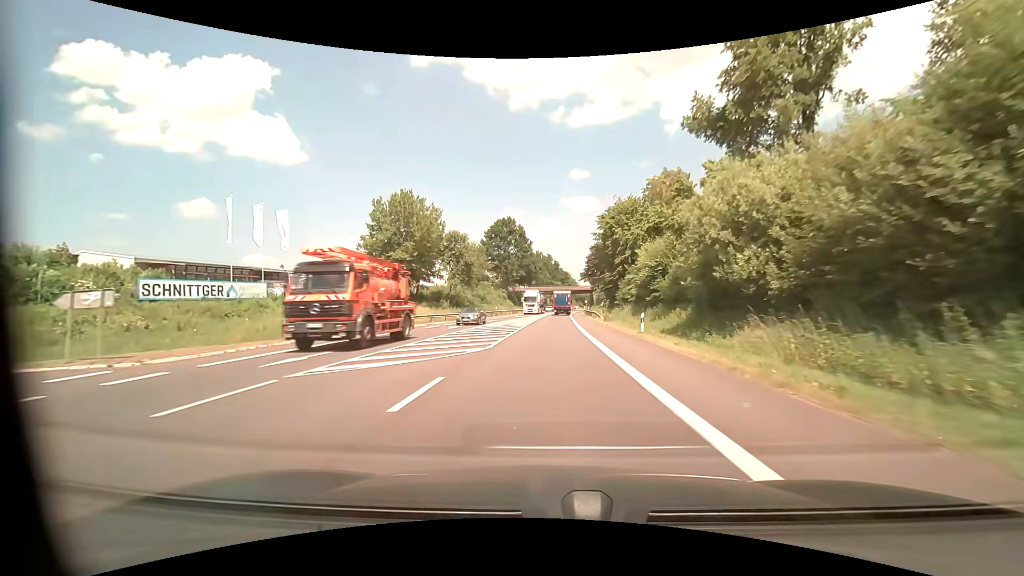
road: primary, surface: asphalt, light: Day
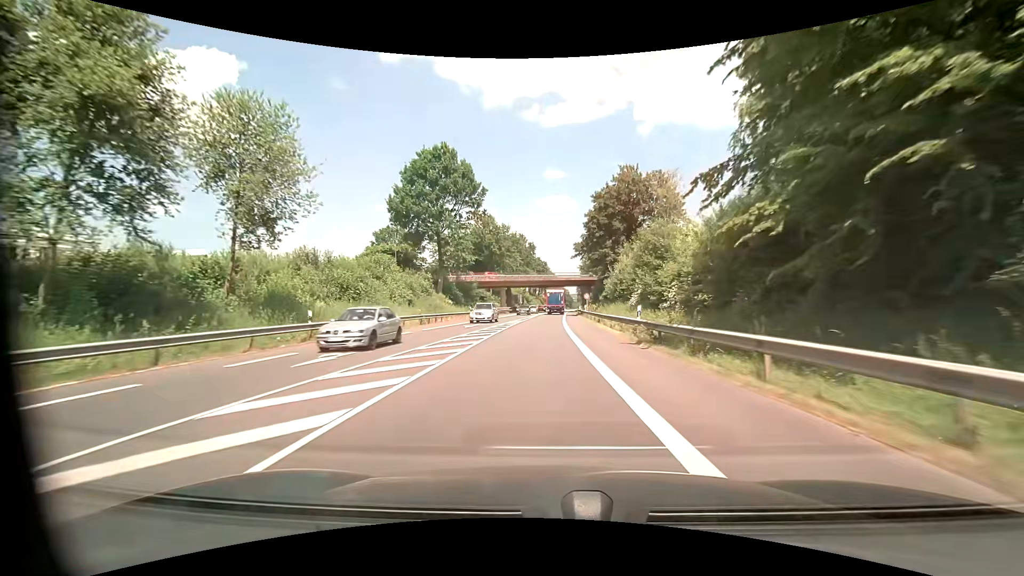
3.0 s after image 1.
(+1.6, +55.0) m; +3°
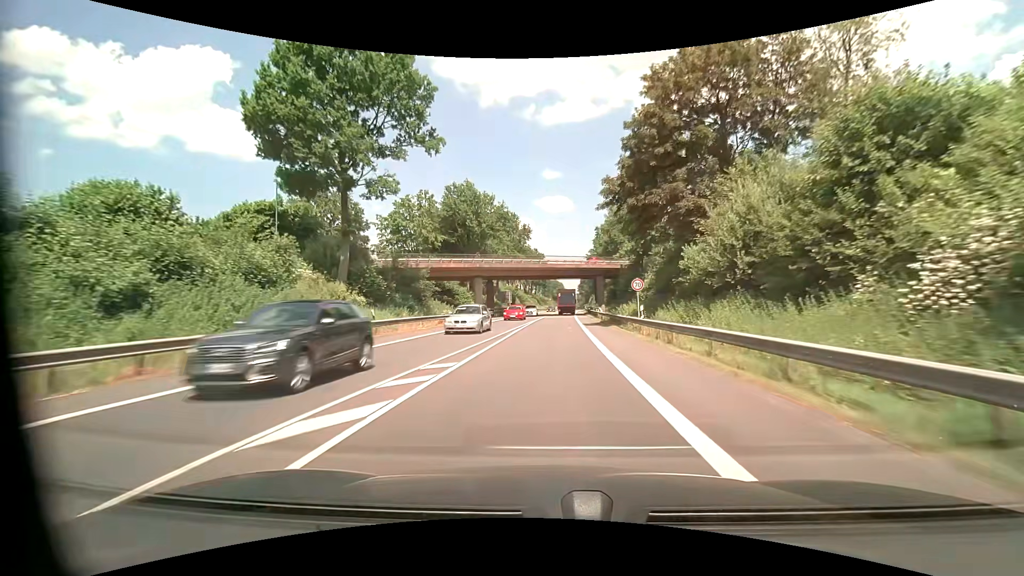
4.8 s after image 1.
(-0.2, +32.3) m; 0°
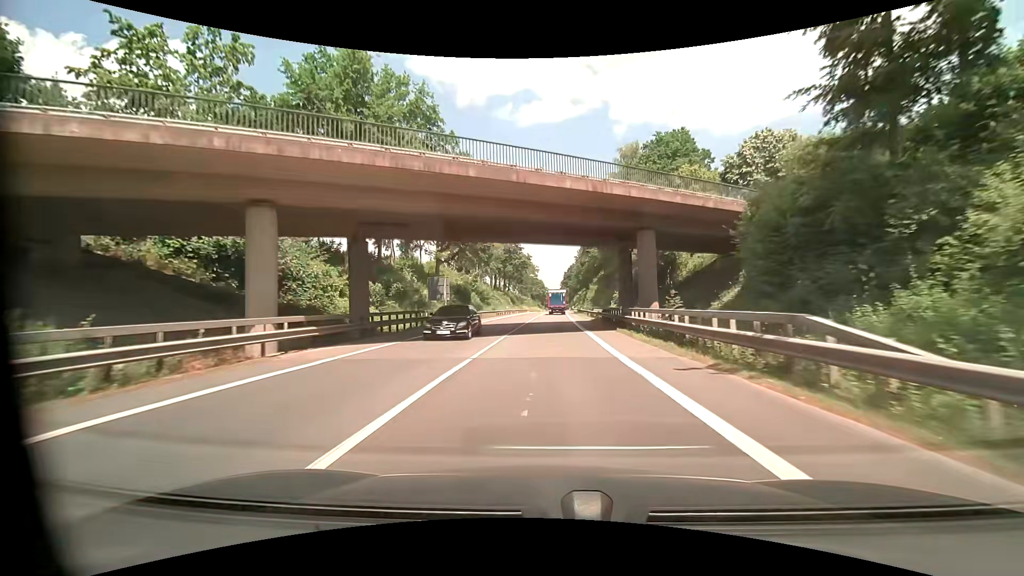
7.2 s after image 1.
(+0.9, +43.3) m; +3°
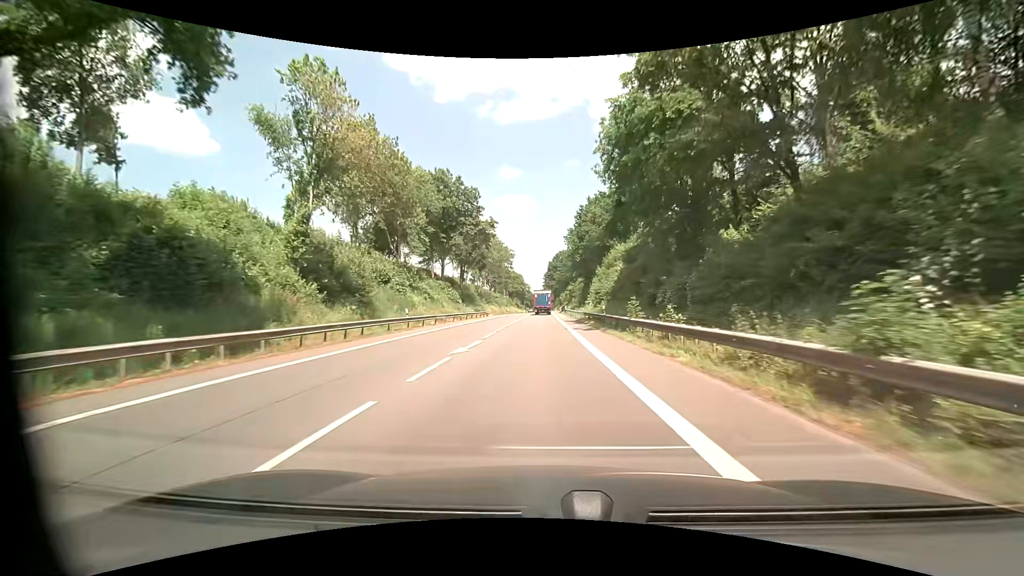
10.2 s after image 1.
(+1.1, +53.7) m; +2°
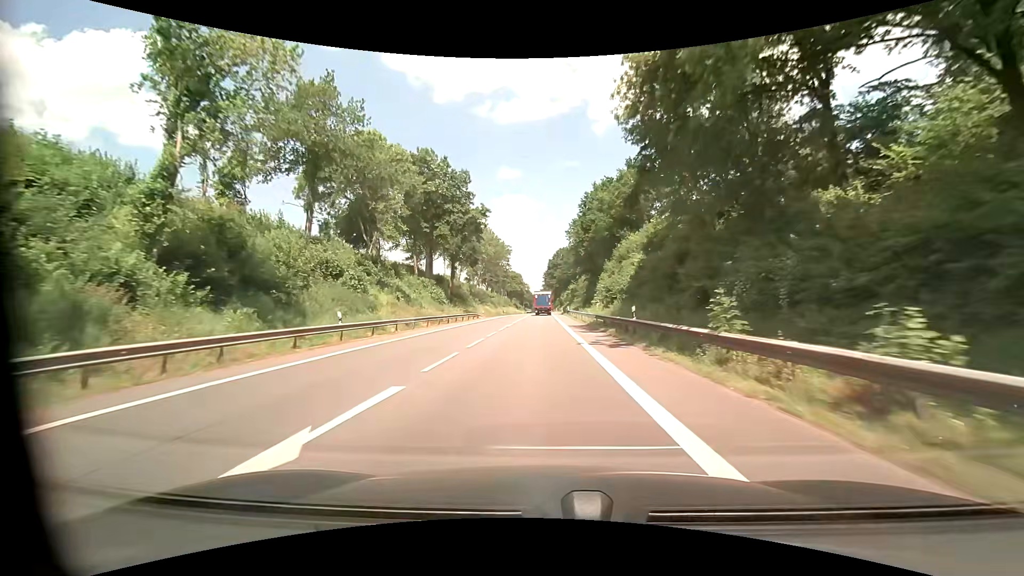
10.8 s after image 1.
(+0.1, +10.4) m; +1°
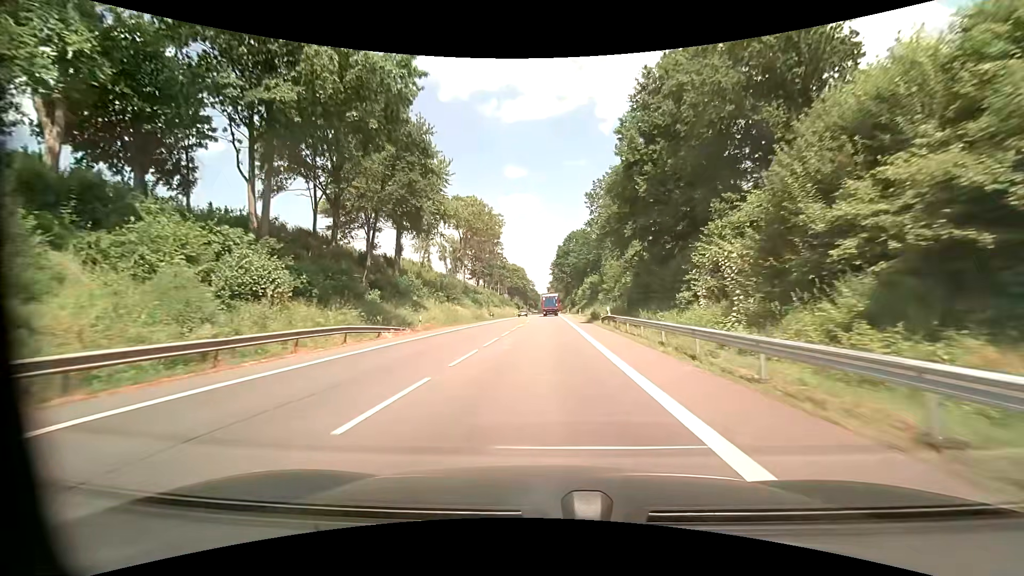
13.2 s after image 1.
(-0.8, +41.0) m; -2°
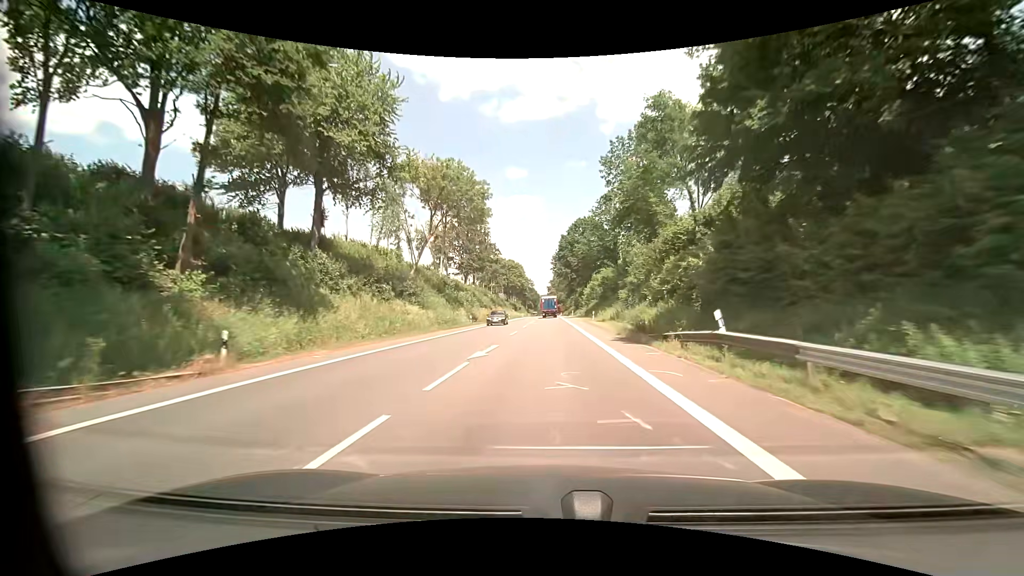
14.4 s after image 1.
(+0.1, +21.3) m; 0°
(0, +10) (0, +20) (0, +30) (0, +40) (0, +50) (0, +60) (0, +70) (0, +80) (0, +90) (0, +100) m
